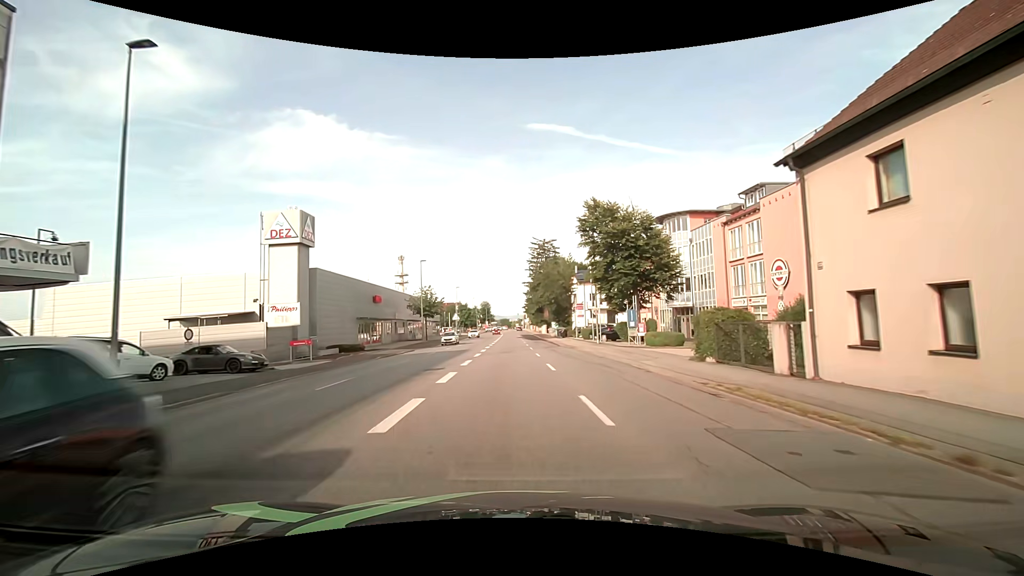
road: tertiary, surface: asphalt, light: Day
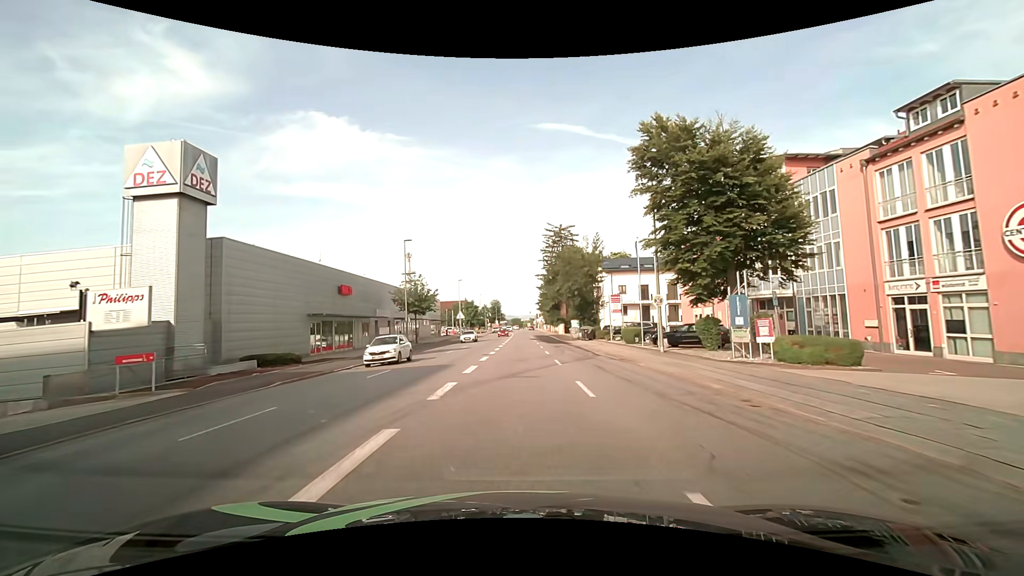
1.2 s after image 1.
(-0.2, +14.9) m; -1°
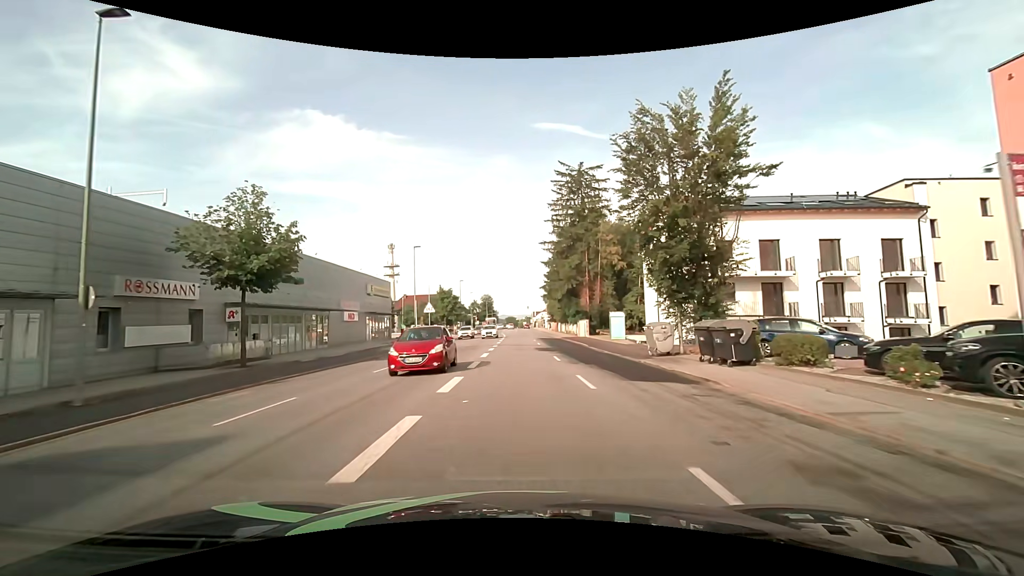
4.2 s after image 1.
(-0.1, +35.1) m; 0°
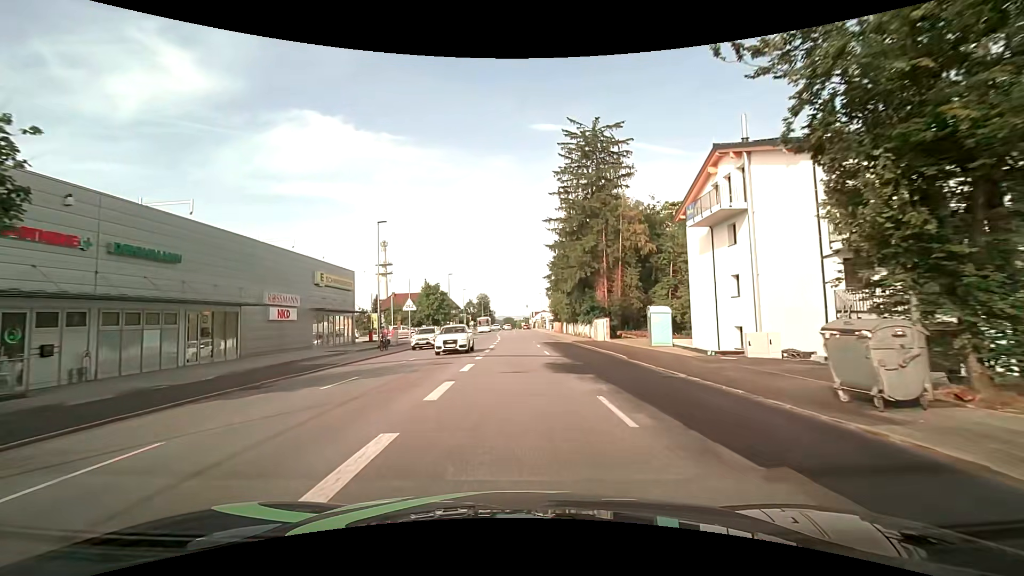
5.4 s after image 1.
(+0.1, +13.1) m; 0°
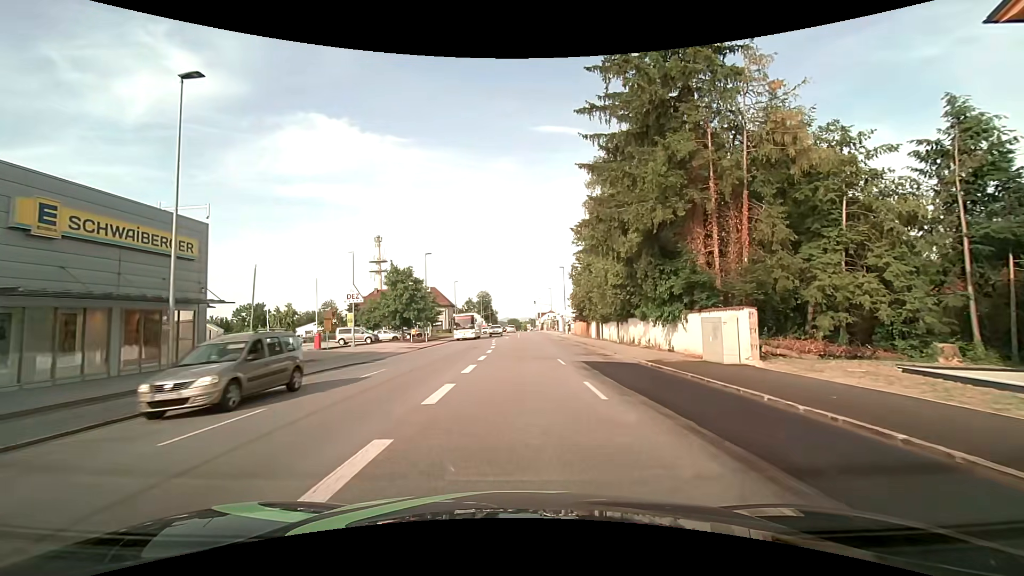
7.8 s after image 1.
(-0.1, +24.1) m; 0°
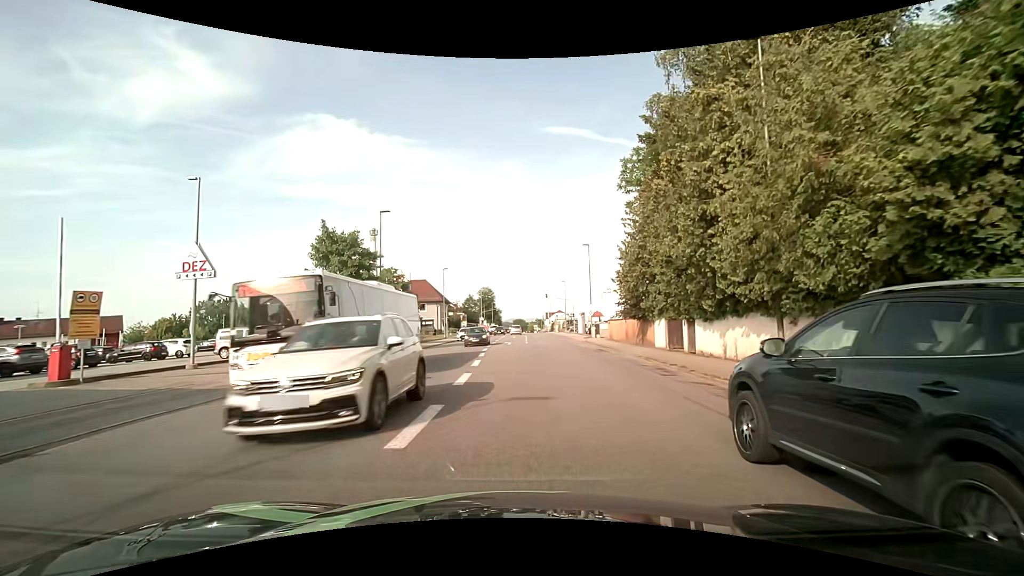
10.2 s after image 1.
(-0.2, +21.3) m; -2°
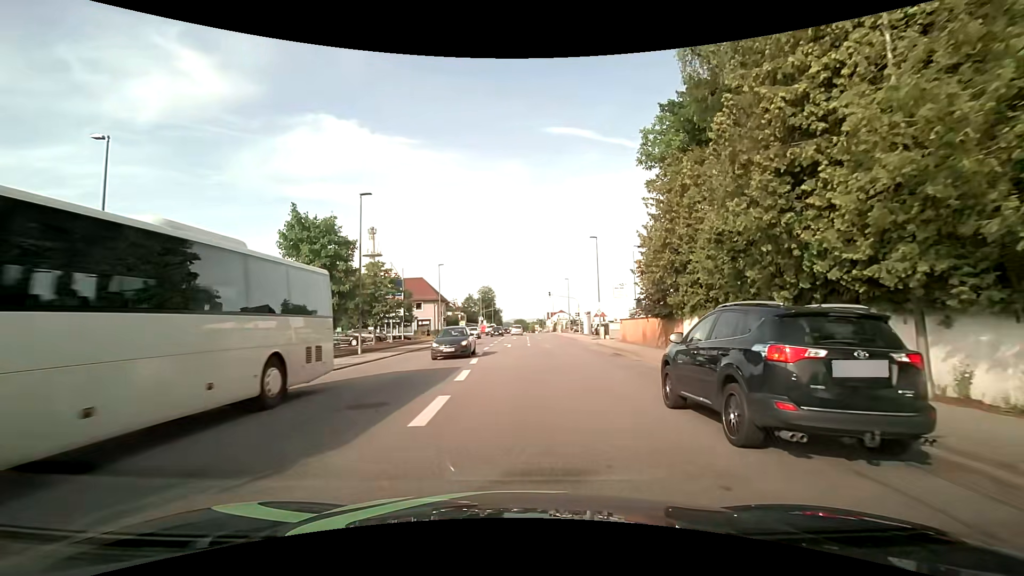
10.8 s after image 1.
(+0.1, +4.9) m; +1°
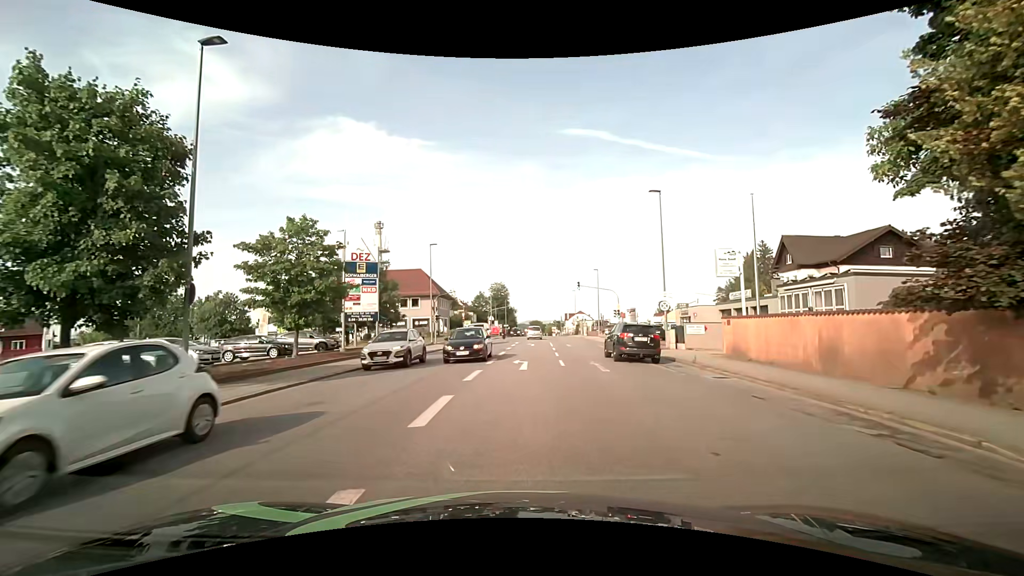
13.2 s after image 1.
(-0.3, +17.5) m; -2°
